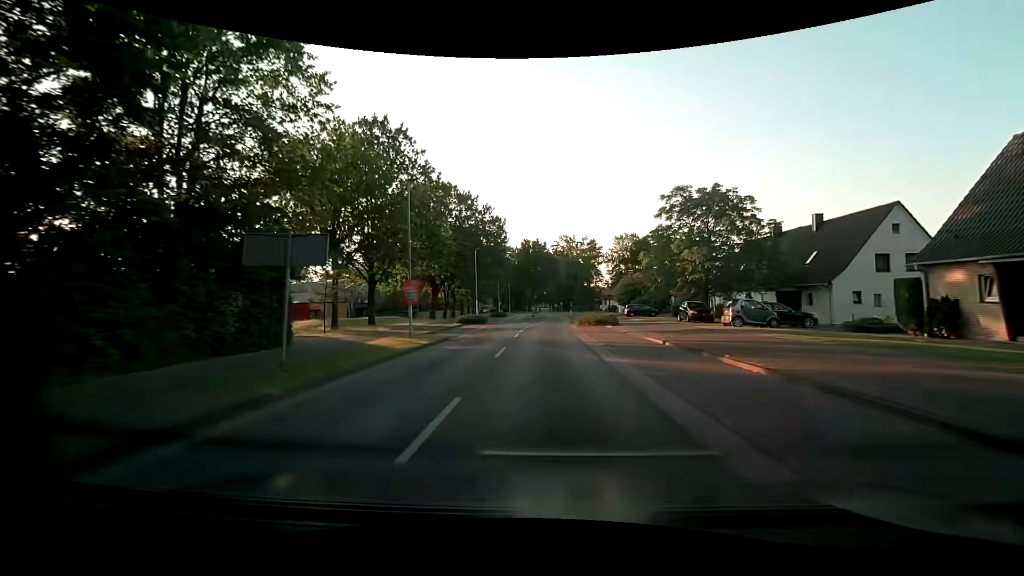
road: tertiary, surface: asphalt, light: Day
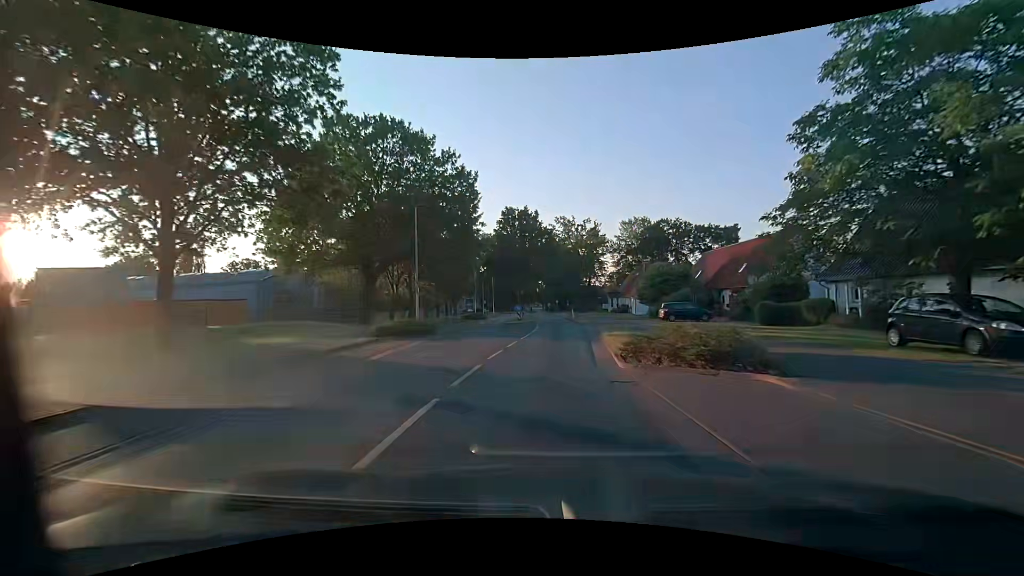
(0.0, +23.0) m; +1°
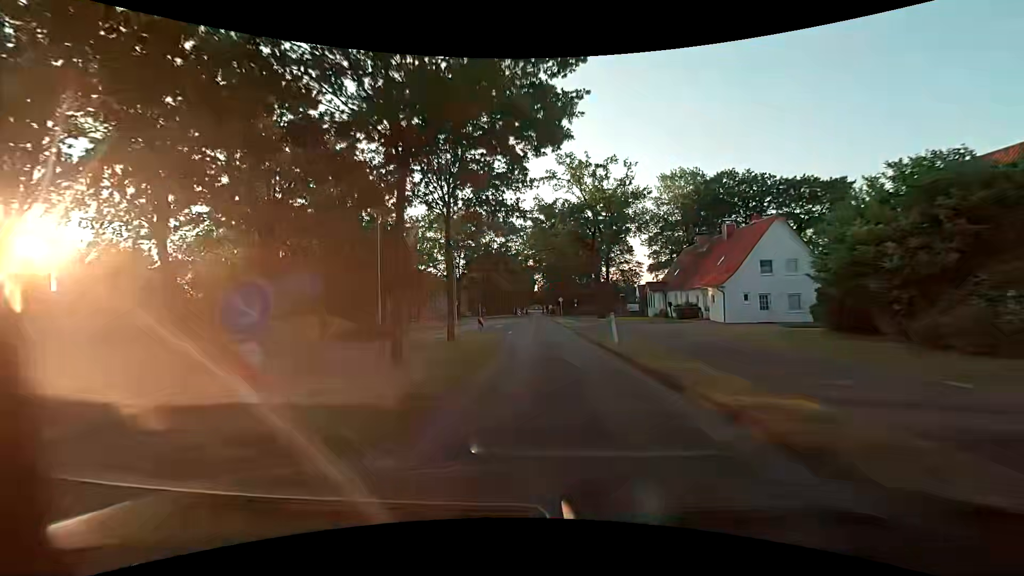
(+0.8, +38.4) m; 0°
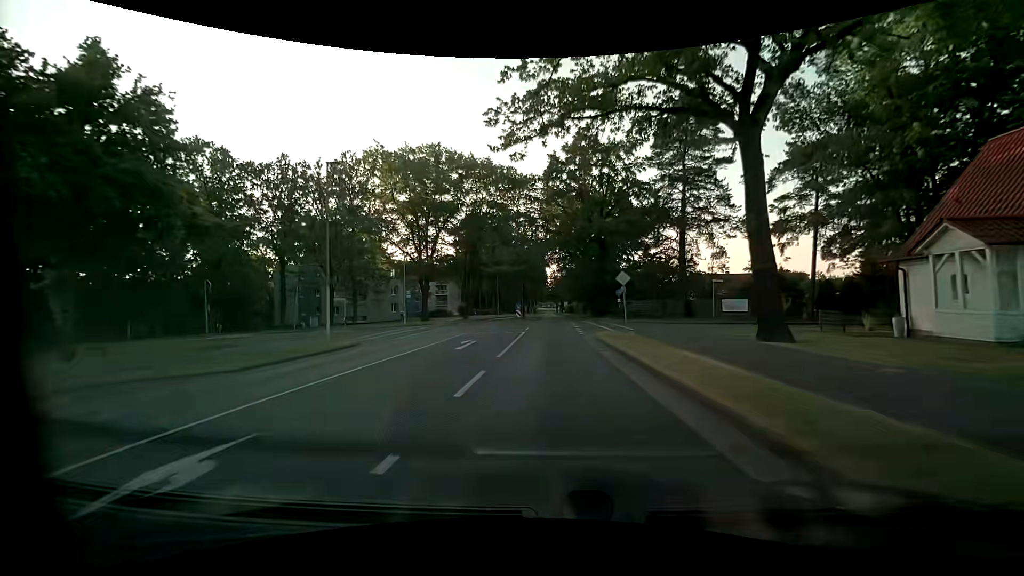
(-0.9, +38.1) m; -2°
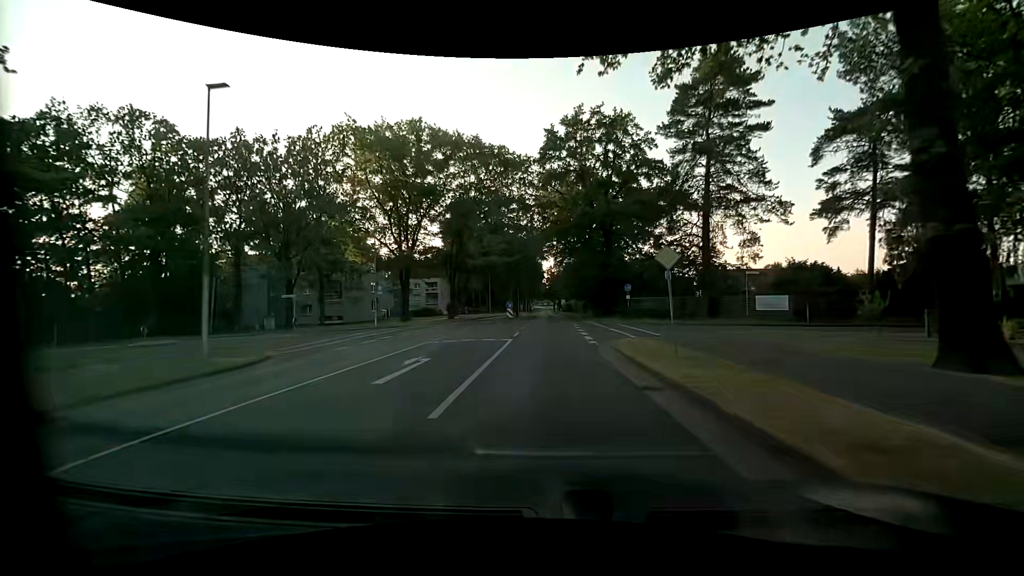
(0.0, +7.6) m; 0°
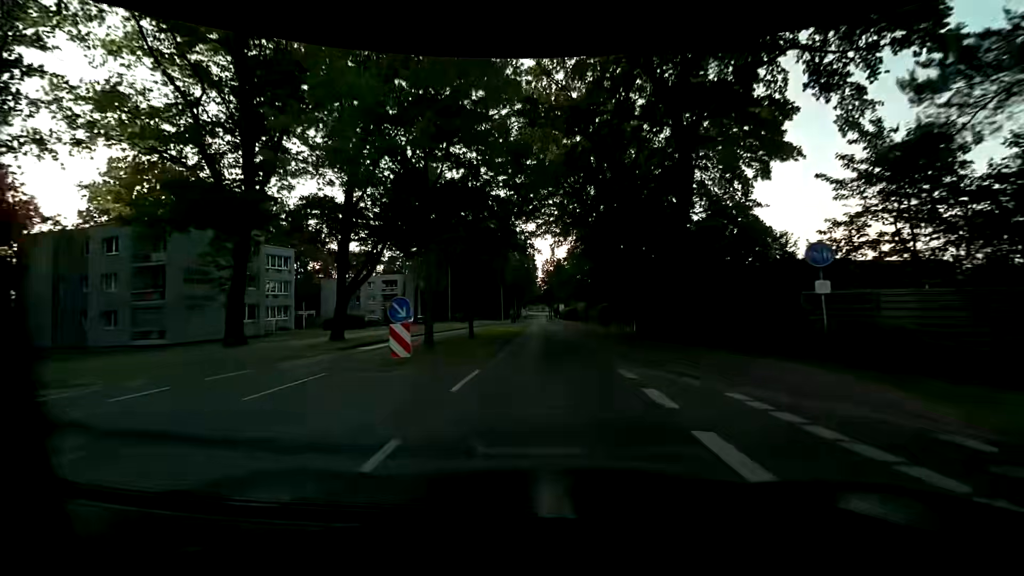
(+0.3, +30.4) m; 0°
